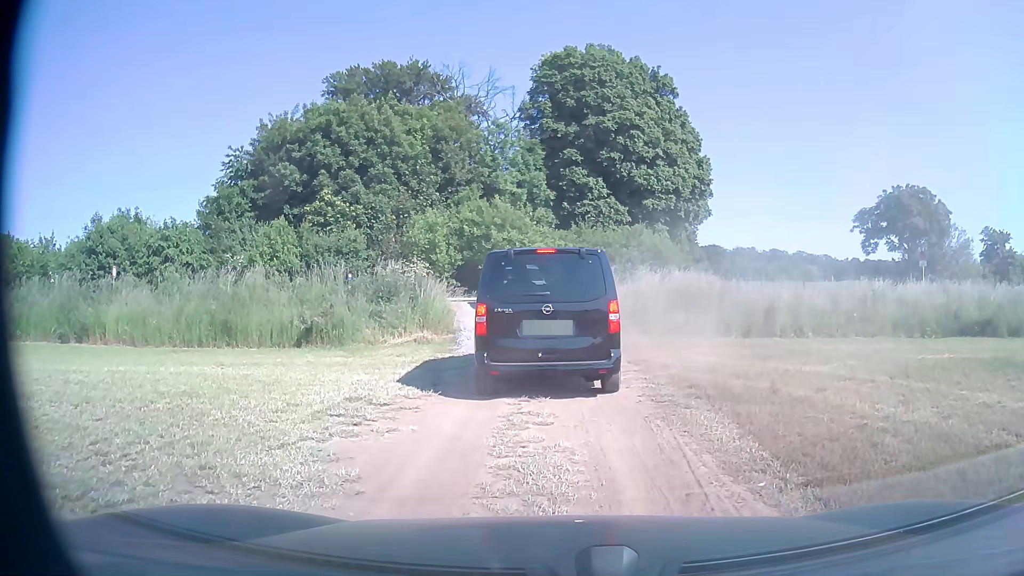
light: Day
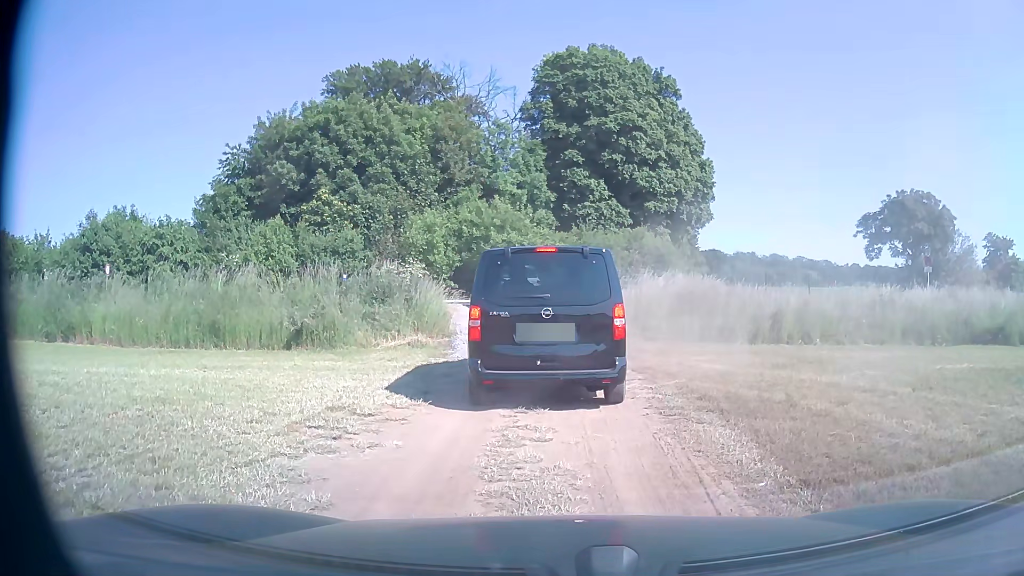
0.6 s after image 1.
(0.0, +0.6) m; 0°
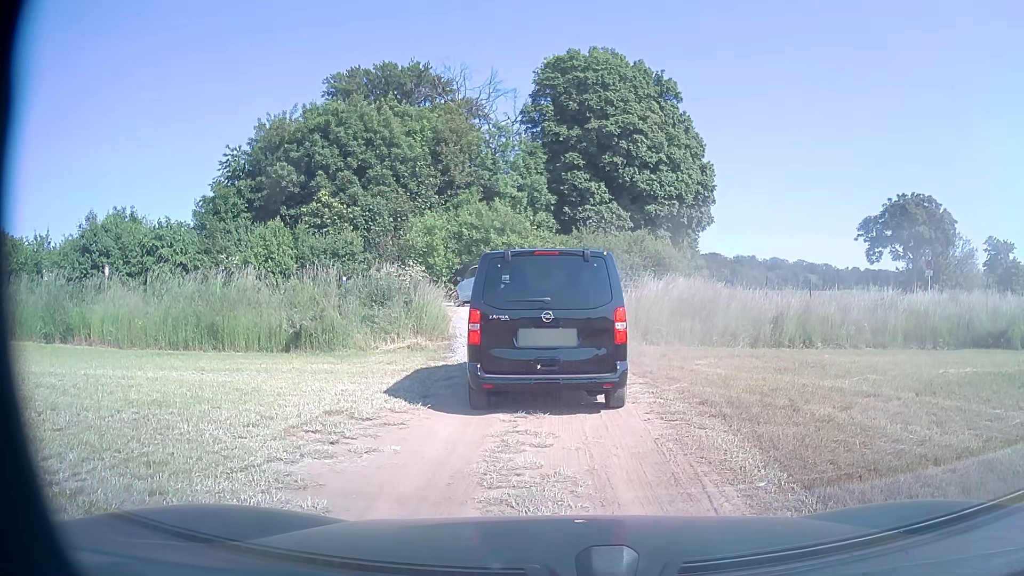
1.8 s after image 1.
(0.0, +0.2) m; 0°
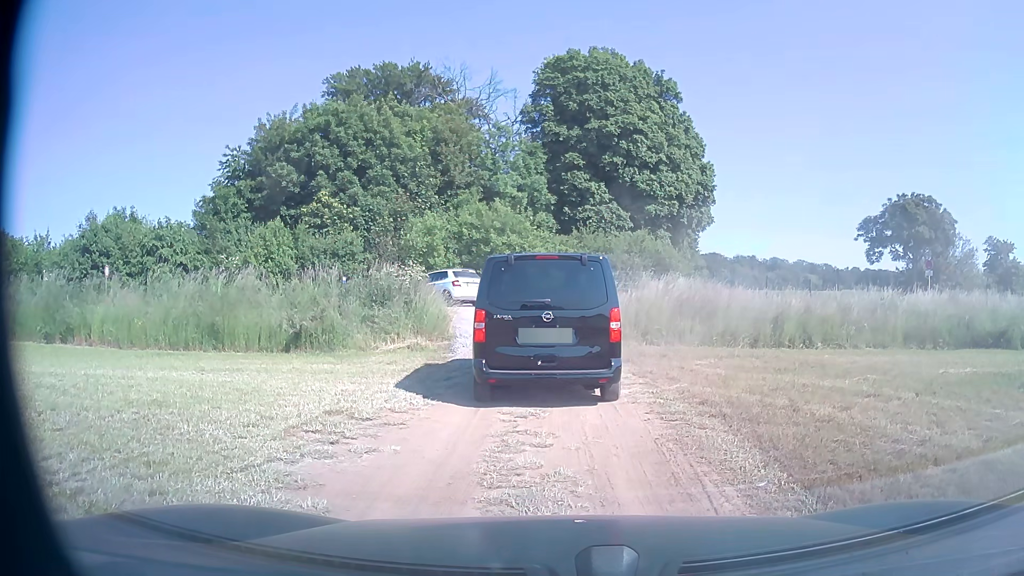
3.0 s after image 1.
(0.0, 0.0) m; 0°
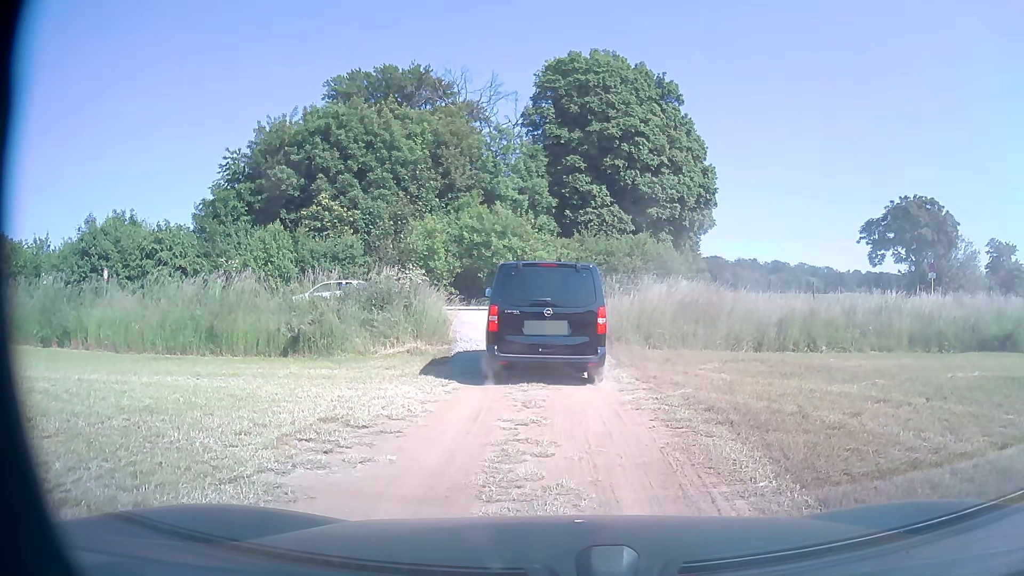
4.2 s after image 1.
(0.0, +0.2) m; 0°
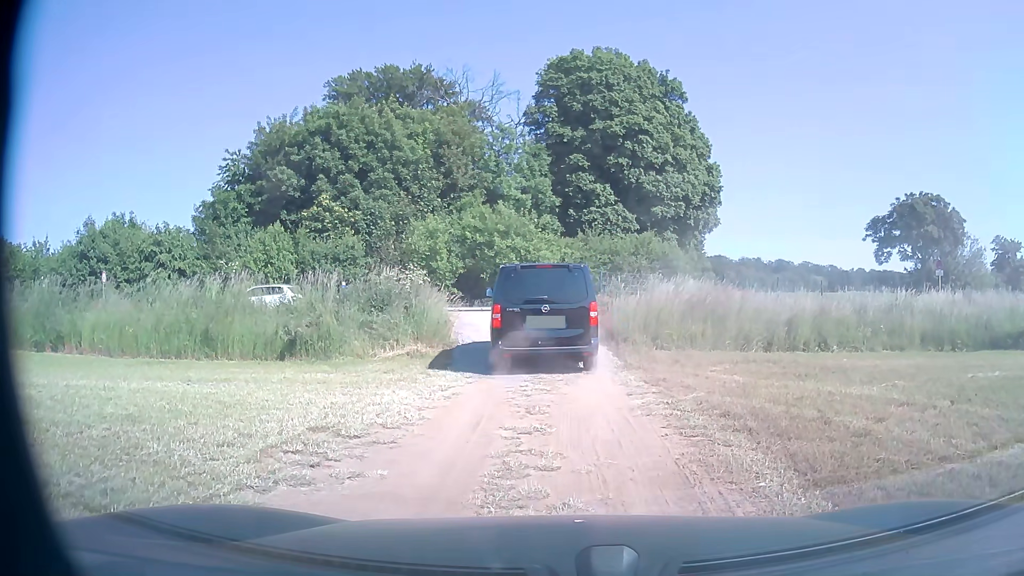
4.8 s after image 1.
(0.0, +0.5) m; 0°
